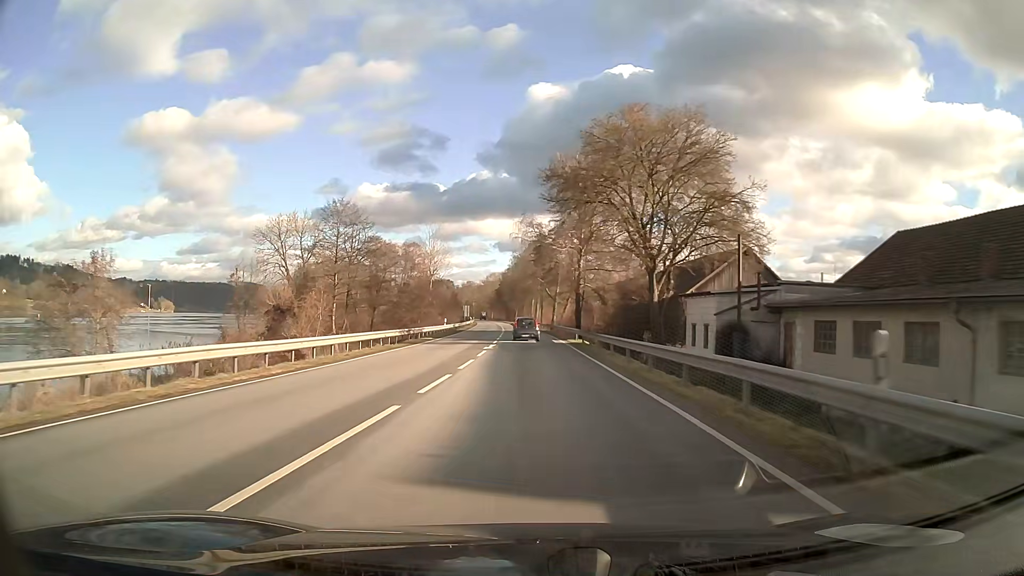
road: primary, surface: asphalt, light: Day
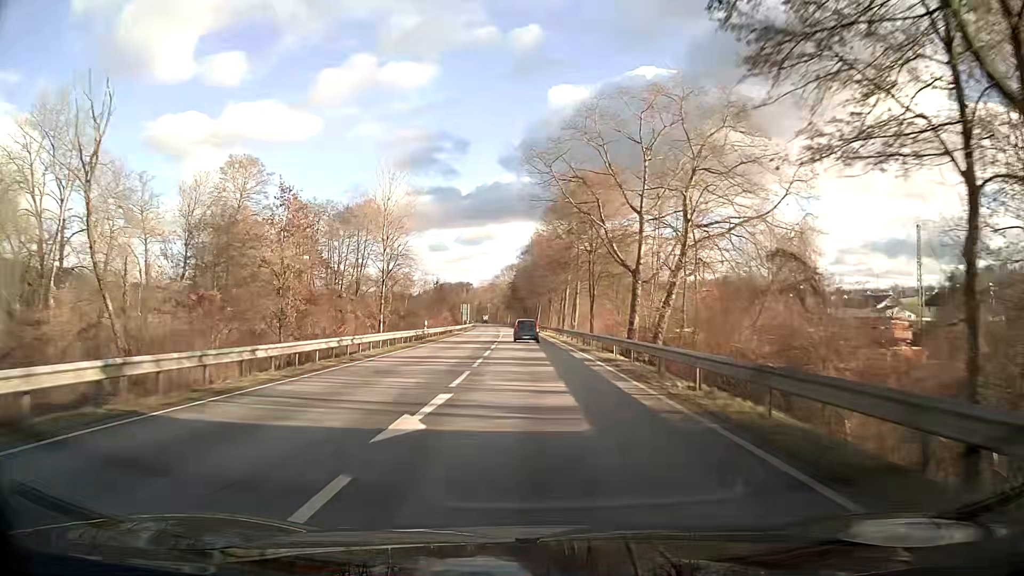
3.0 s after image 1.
(-1.2, +65.0) m; -2°
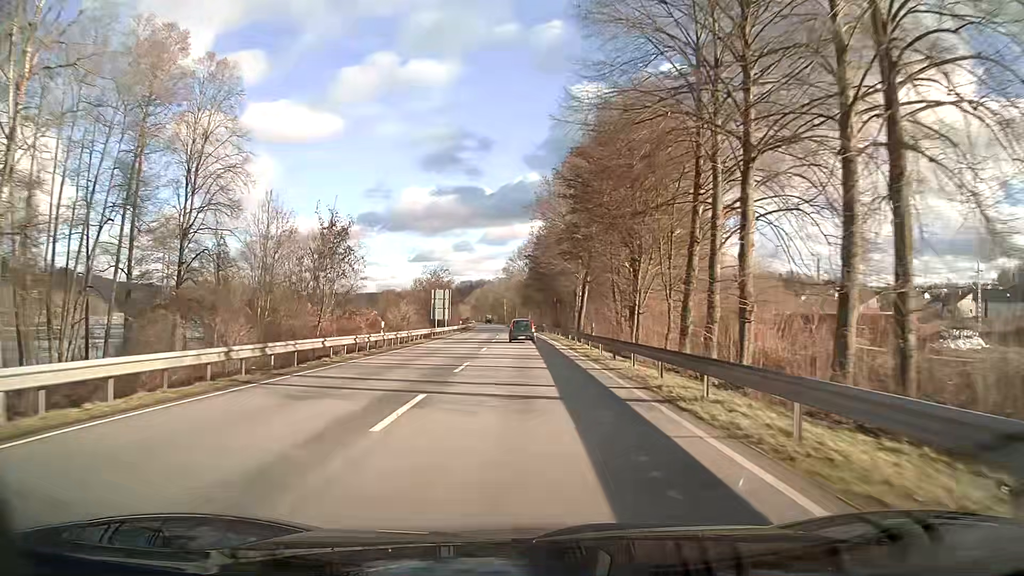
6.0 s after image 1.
(-1.2, +66.0) m; -2°
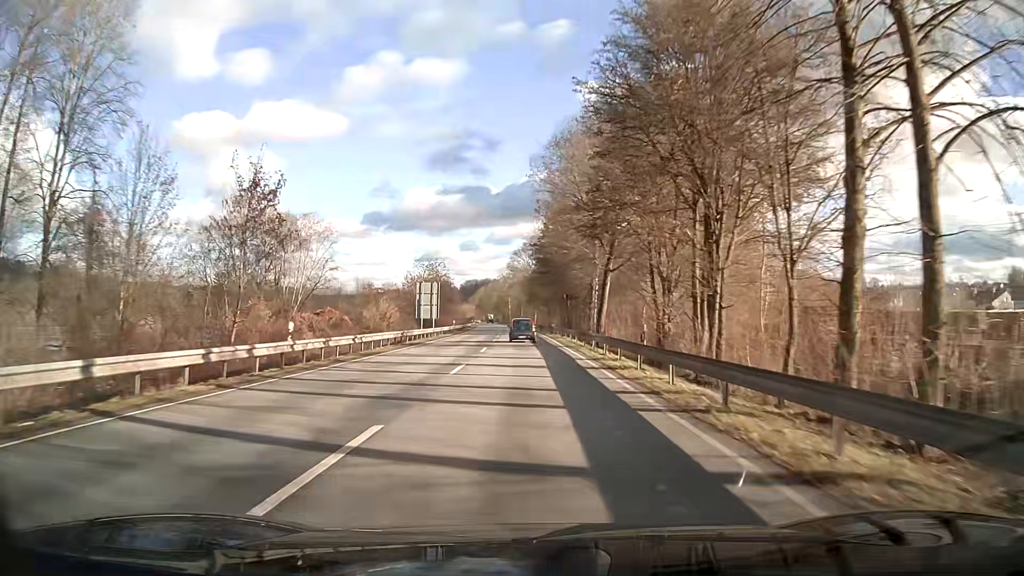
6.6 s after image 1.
(-0.1, +13.2) m; -1°
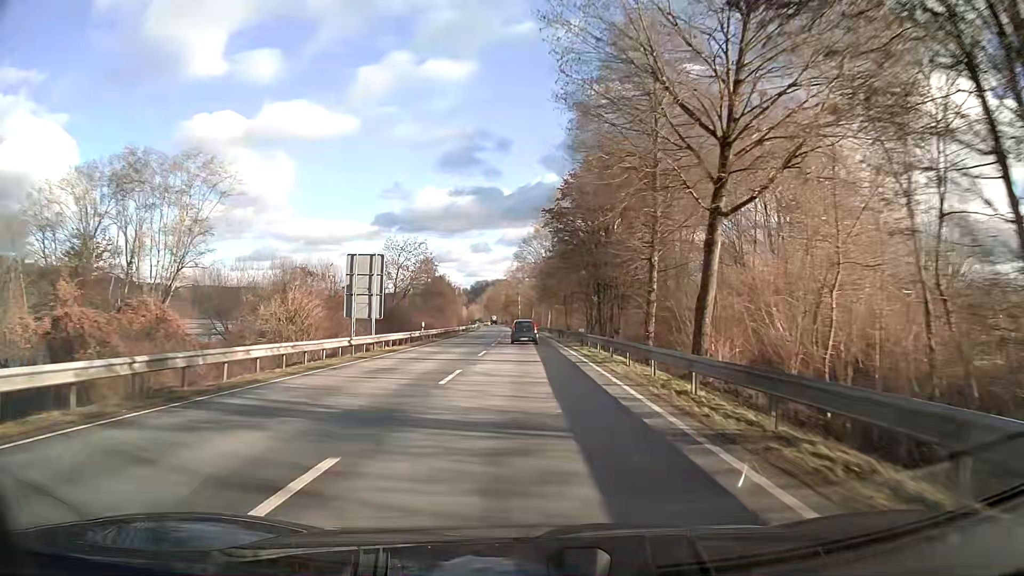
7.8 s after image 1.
(-0.4, +26.3) m; -1°
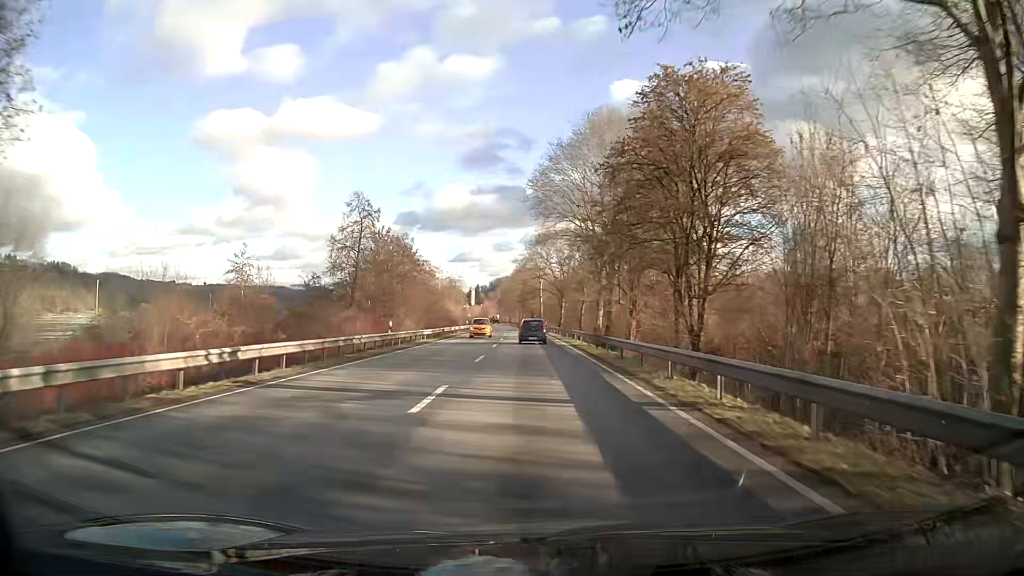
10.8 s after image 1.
(-0.7, +65.1) m; -1°
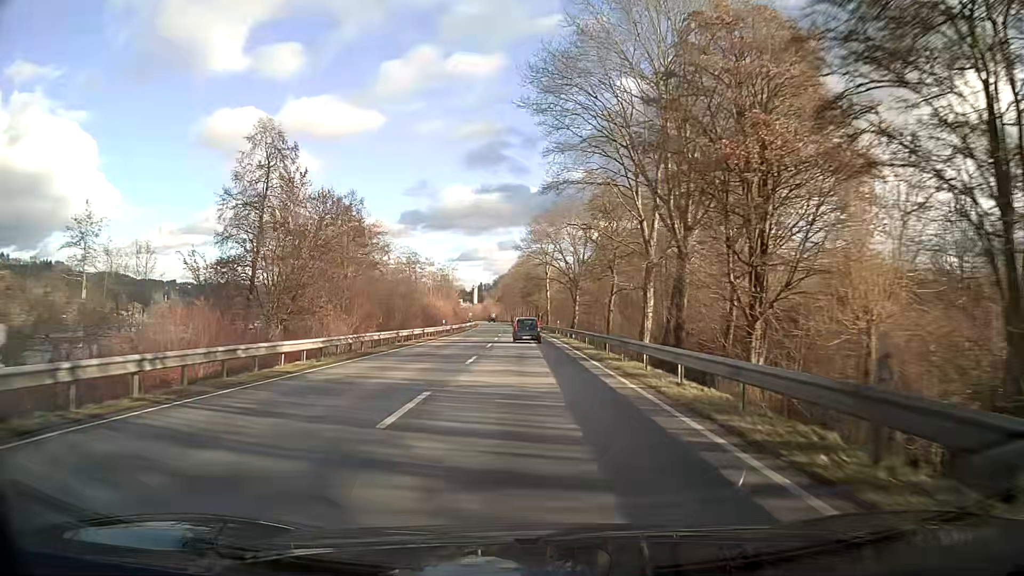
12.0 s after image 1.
(-0.1, +25.7) m; -1°
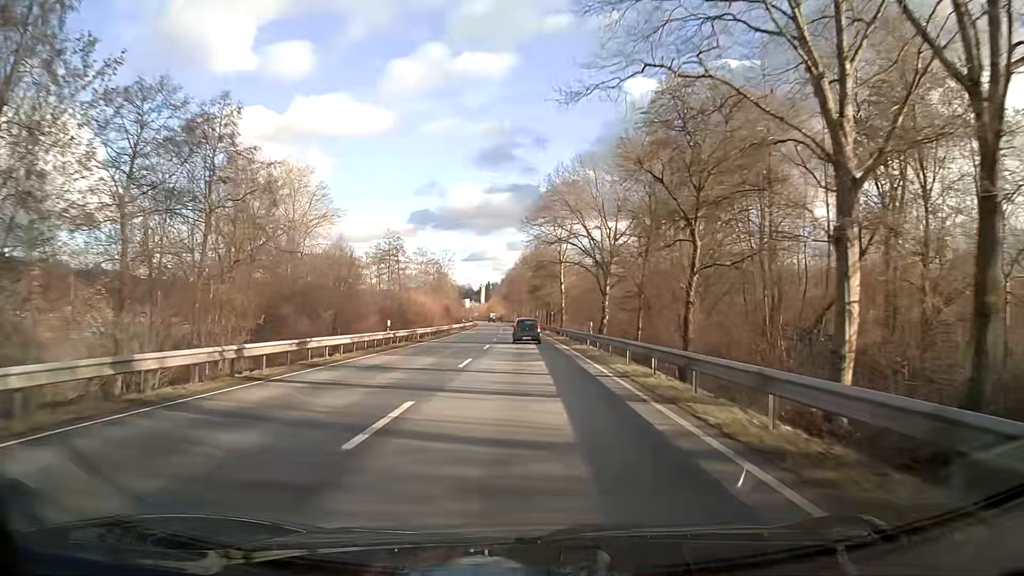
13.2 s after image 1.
(-0.2, +25.6) m; -1°
